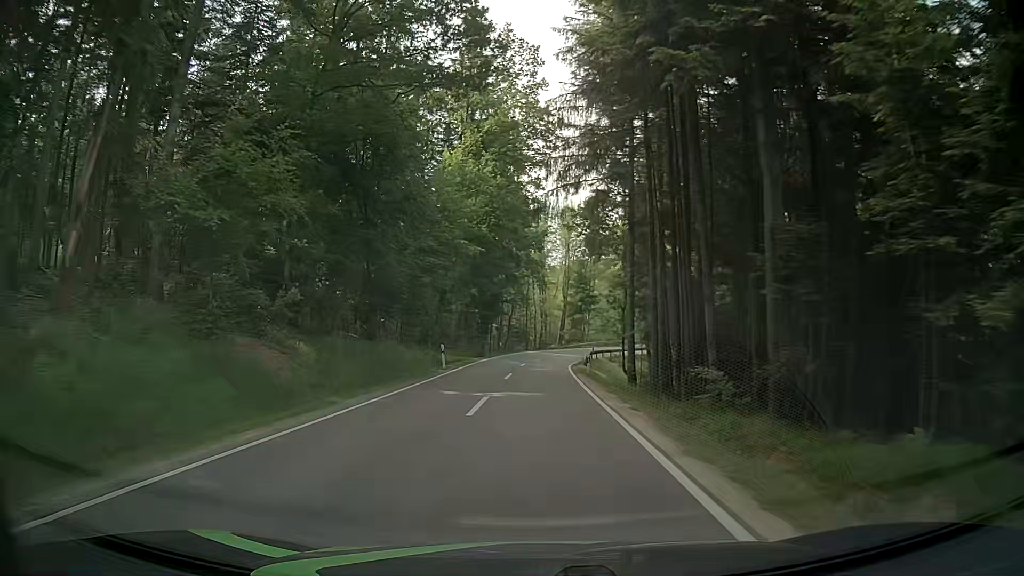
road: tertiary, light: Day
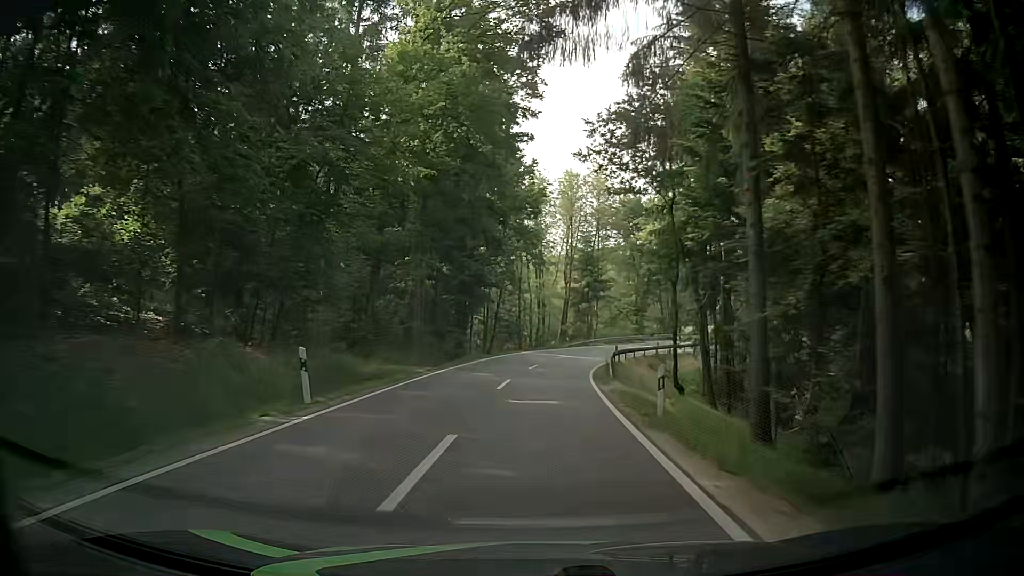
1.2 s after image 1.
(+0.1, +18.5) m; +1°
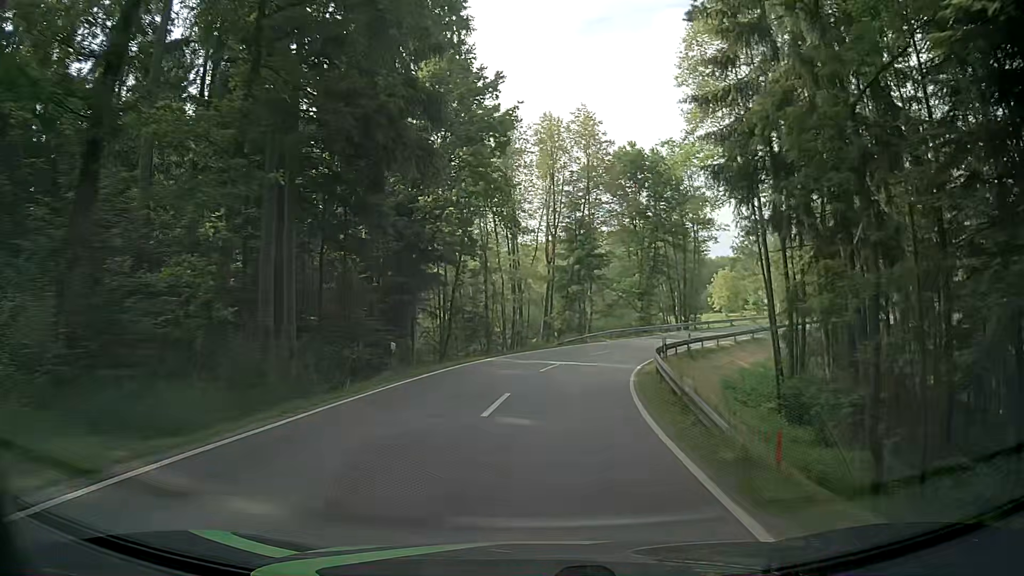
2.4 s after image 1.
(+0.1, +18.4) m; +3°
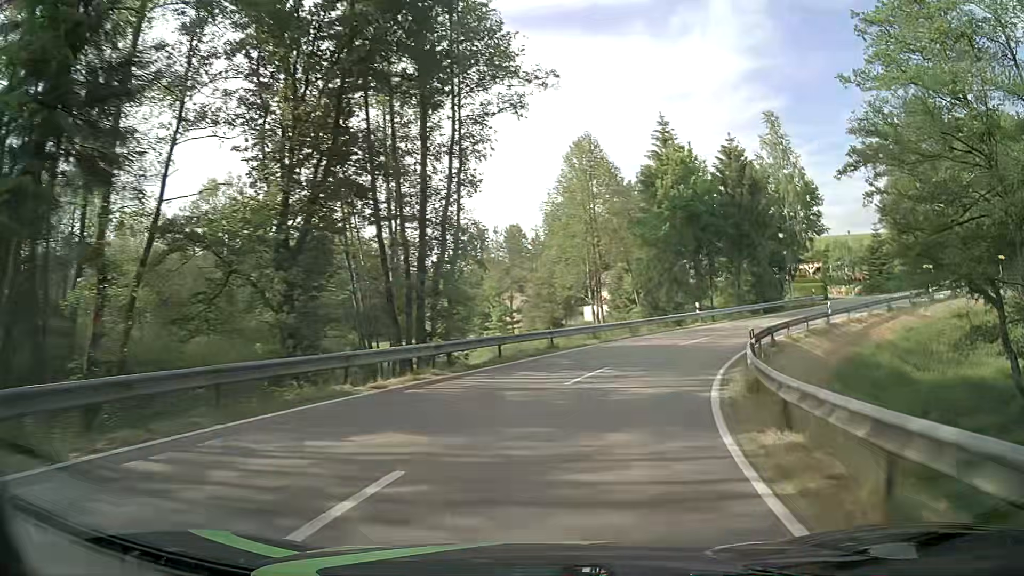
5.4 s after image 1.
(+5.9, +42.4) m; +23°
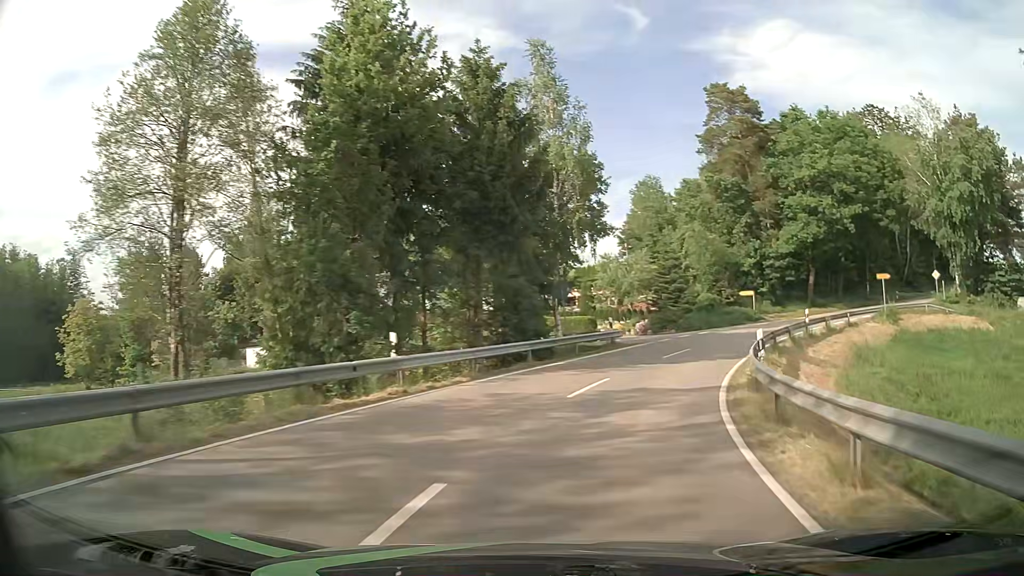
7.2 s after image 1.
(+5.0, +23.4) m; +25°
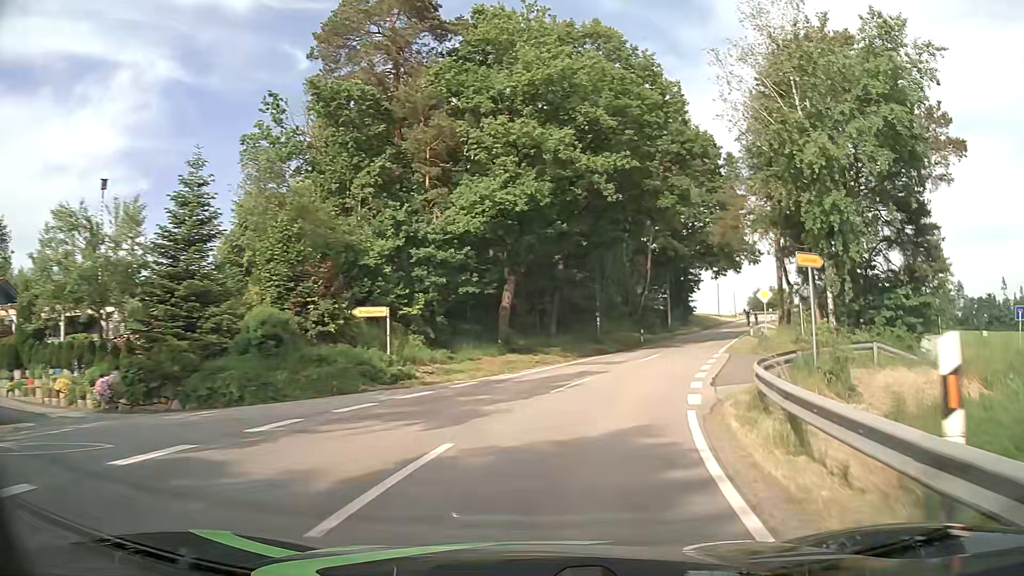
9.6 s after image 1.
(+9.1, +30.0) m; +32°
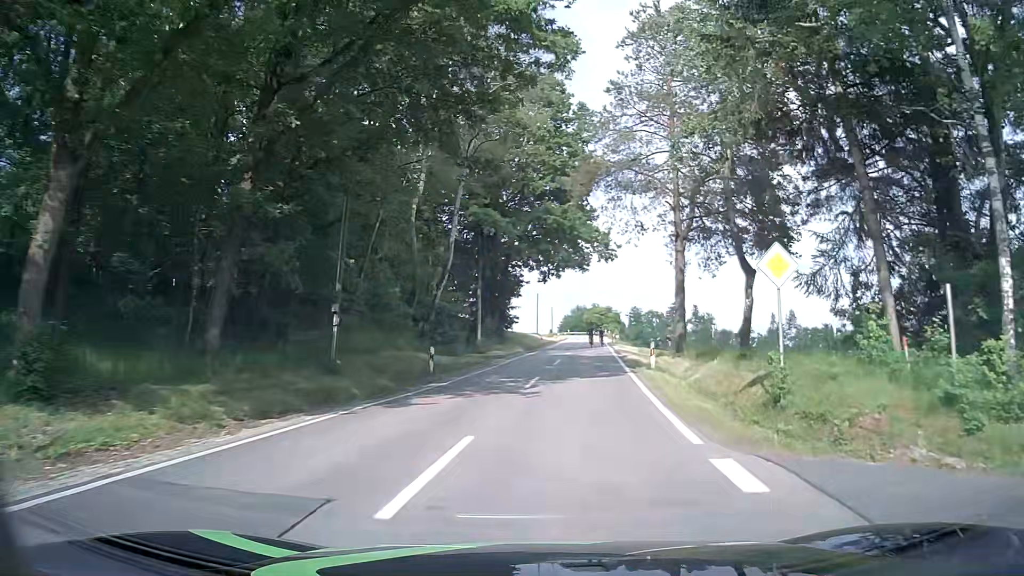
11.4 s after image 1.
(+3.4, +21.2) m; +18°
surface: asphalt
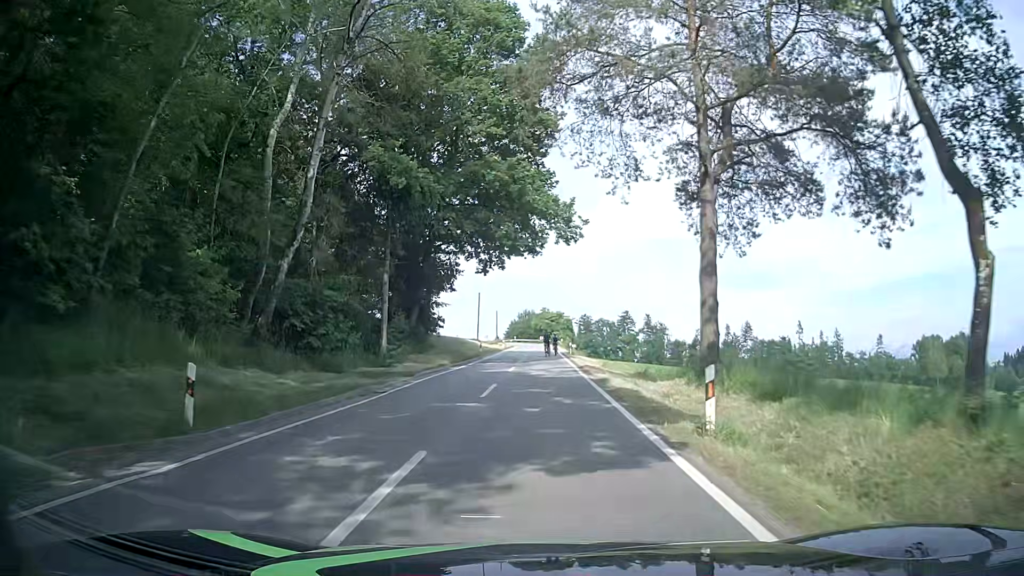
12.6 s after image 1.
(+0.7, +13.0) m; +5°
(0, +10) (0, +20) (+1, +30) (+1, +40) (+1, +50) (+1, +60) (+1, +70) (+2, +80) (+2, +90) (+2, +100) m
